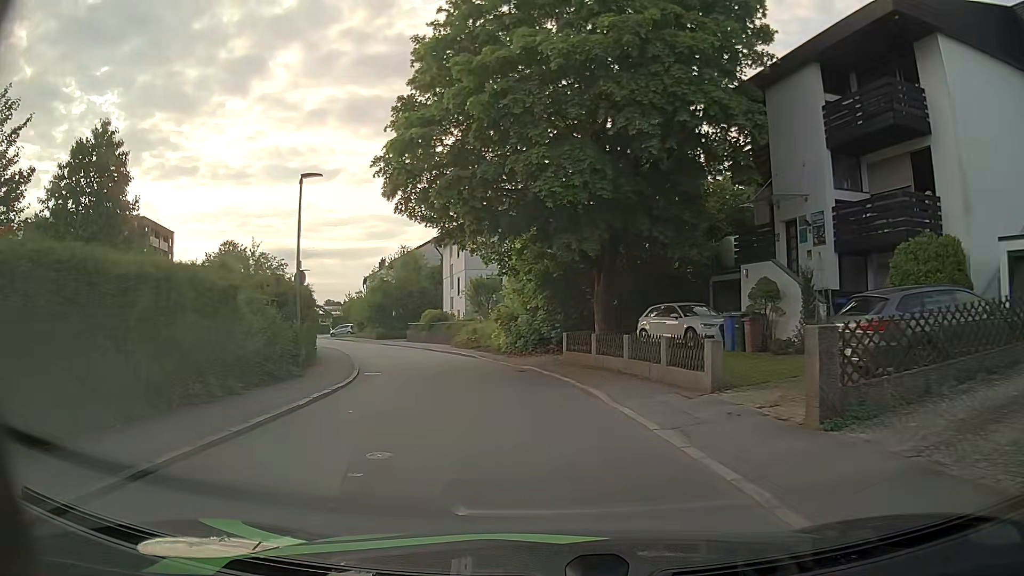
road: residential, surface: asphalt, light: Day
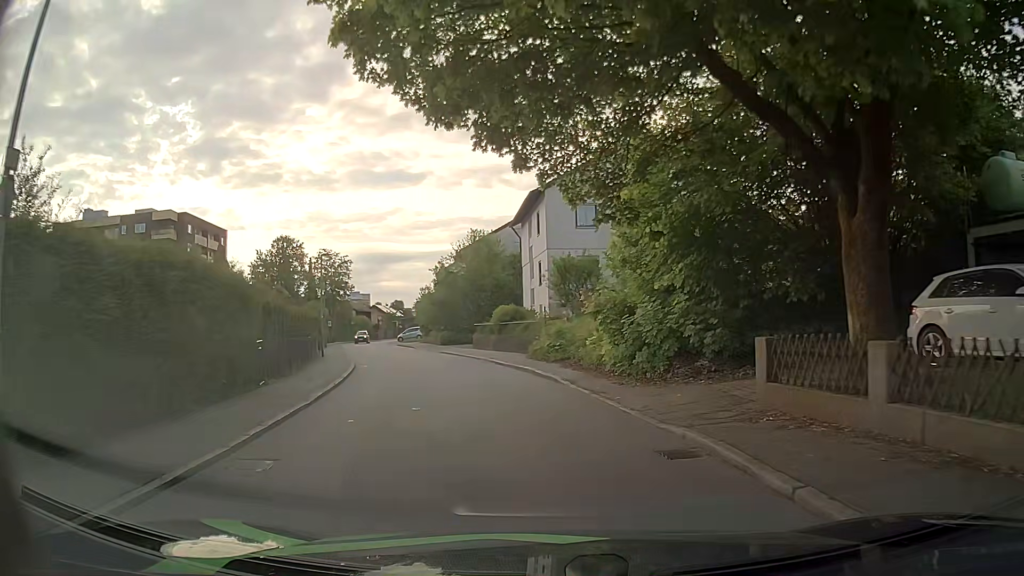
(-0.9, +13.2) m; -8°
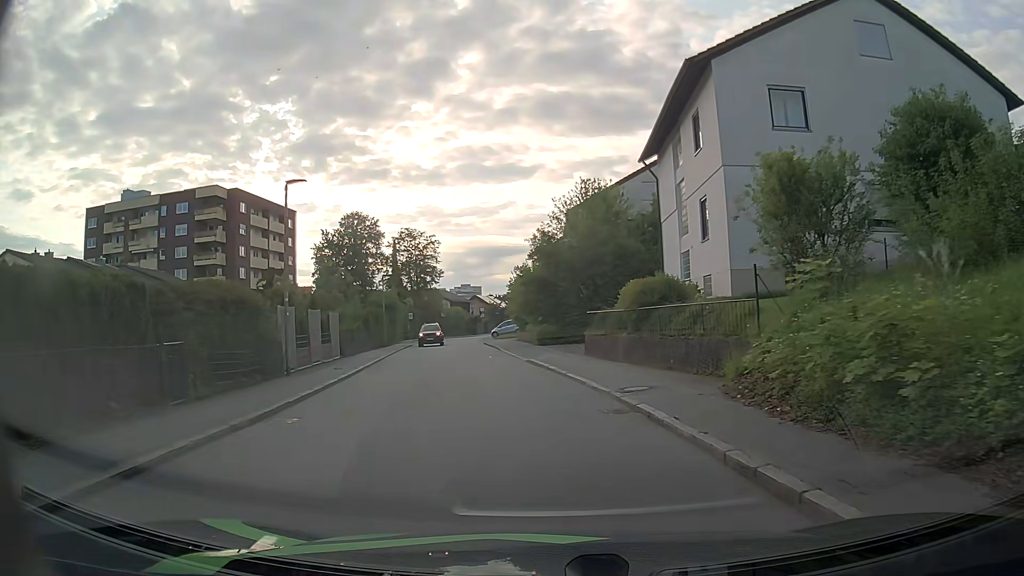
(-1.5, +17.3) m; -9°
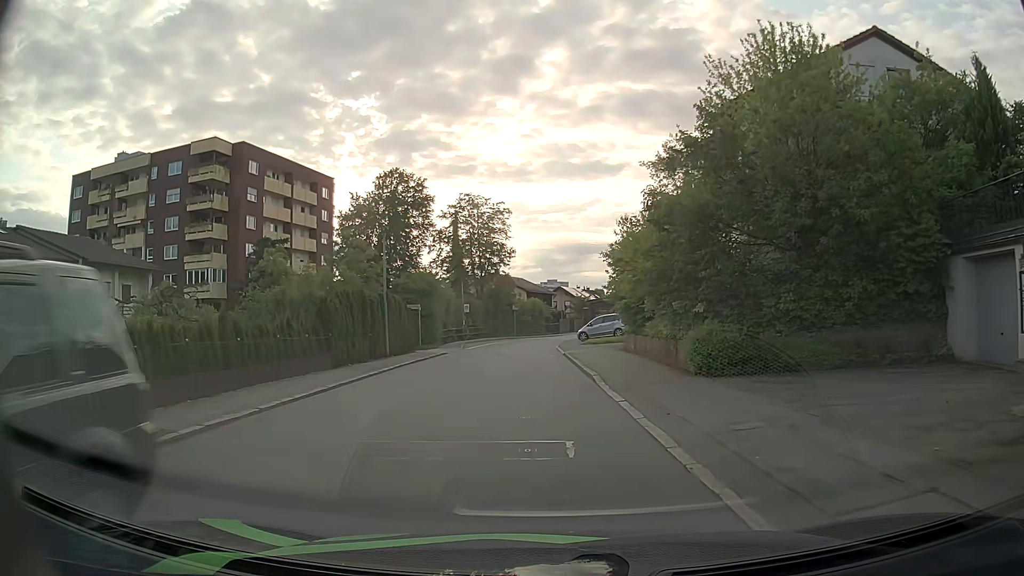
(-1.6, +21.5) m; -7°
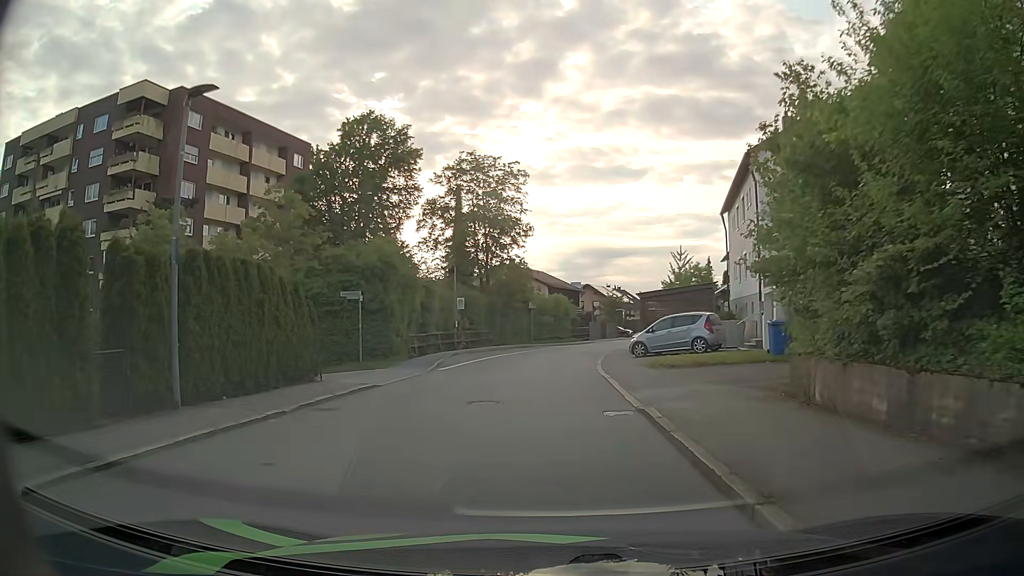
(-0.4, +17.6) m; -2°
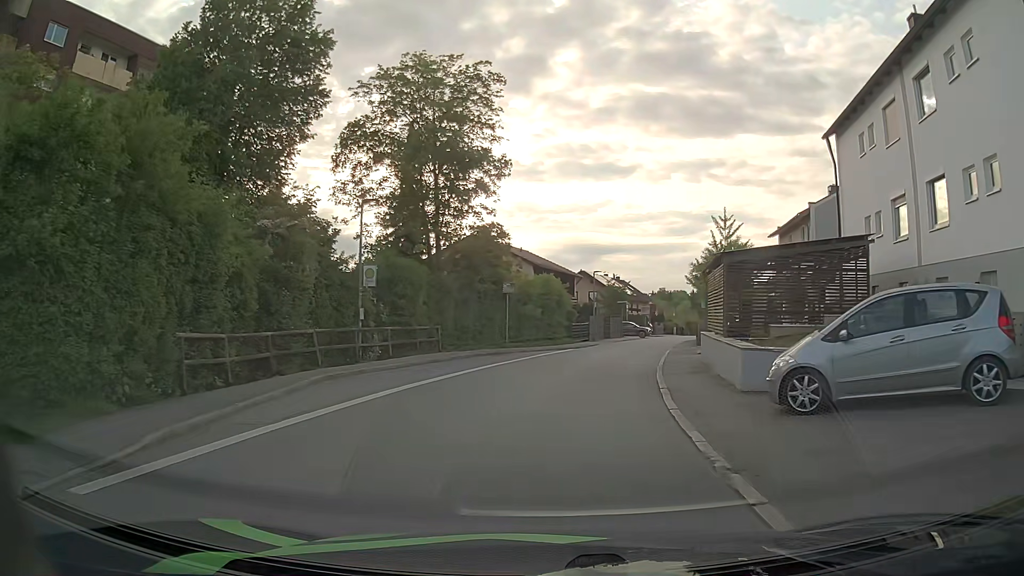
(+0.1, +18.5) m; +1°
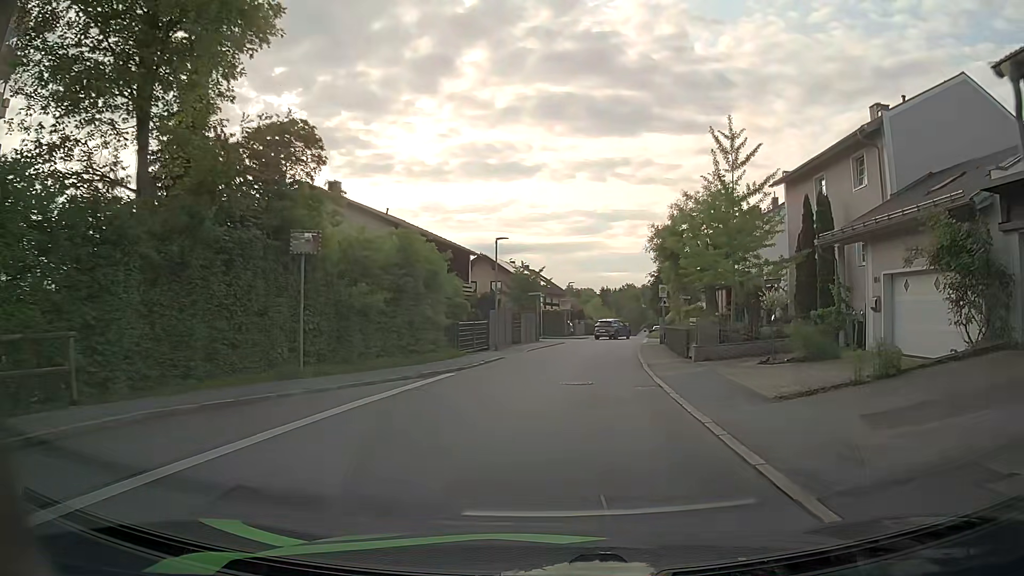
(+1.1, +18.7) m; +9°
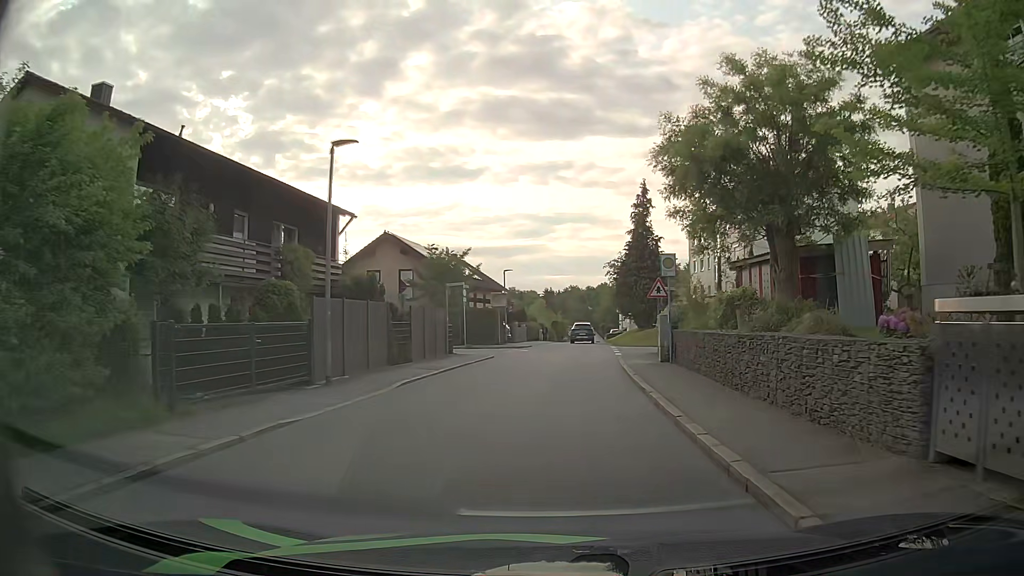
(+0.7, +16.9) m; +5°
(0, +10) (0, +20) (+1, +30) (+2, +40) (+2, +50) (+2, +60) (+3, +70) (+3, +80) (+4, +90) (+5, +100) m
